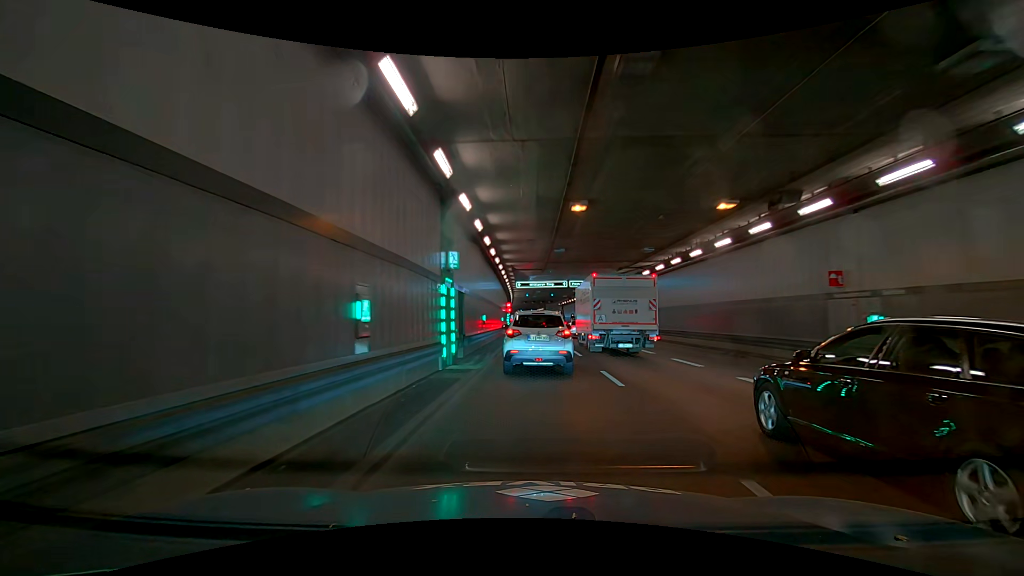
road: trunk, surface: asphalt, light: Day
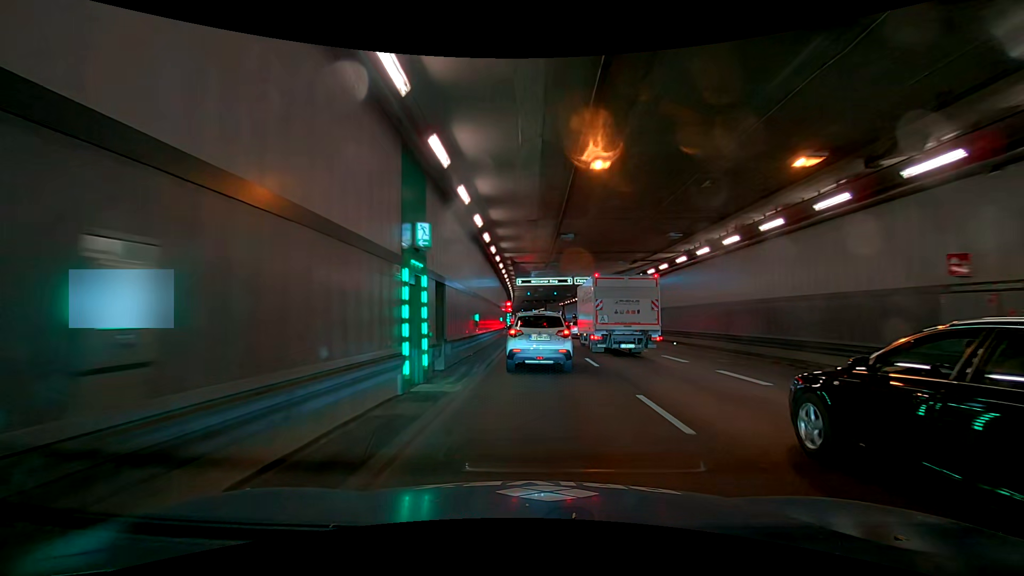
(0.0, +4.3) m; -1°
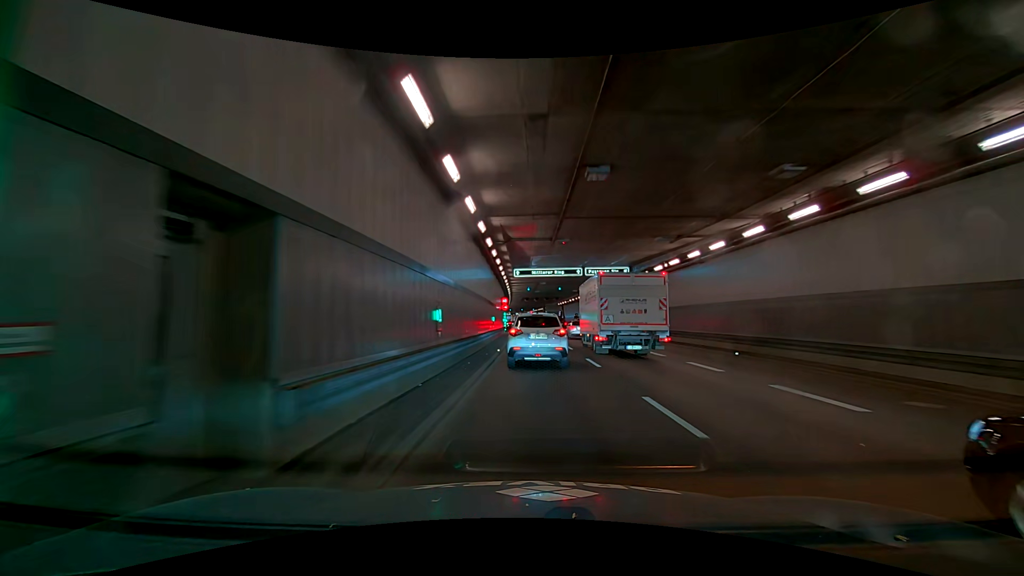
(+0.2, +9.2) m; +3°
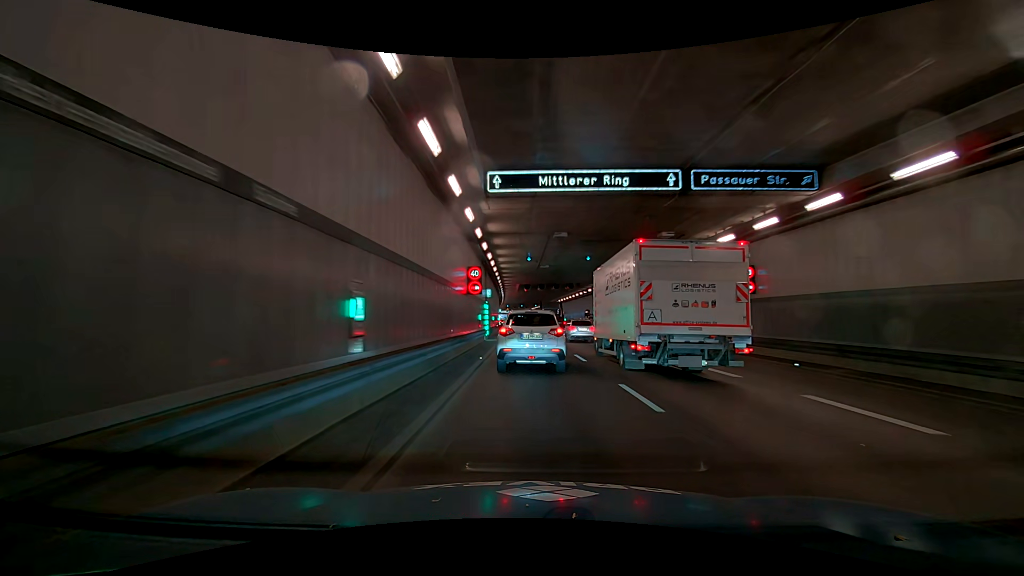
(-0.2, +25.7) m; -2°
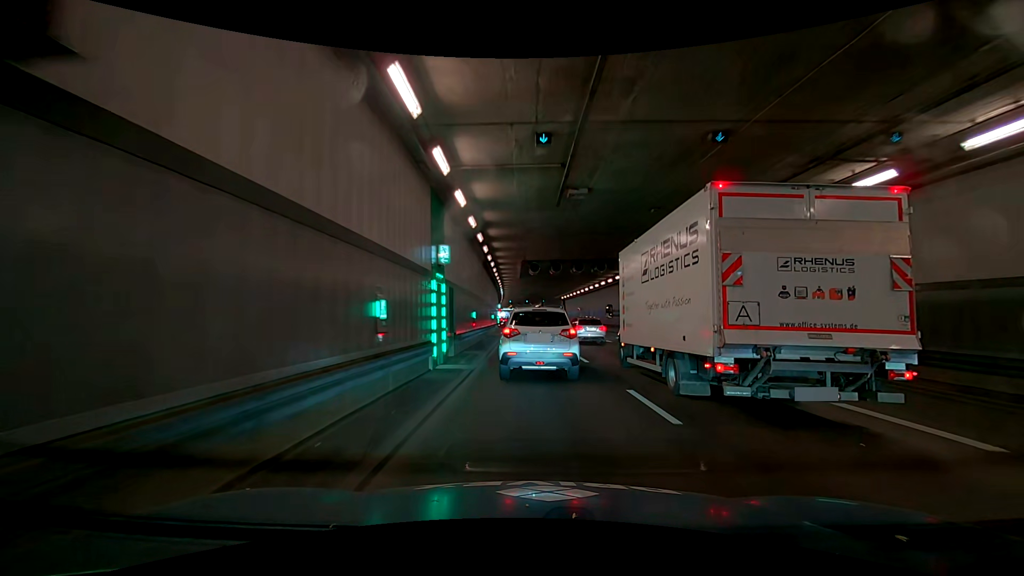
(+0.1, +18.8) m; -1°
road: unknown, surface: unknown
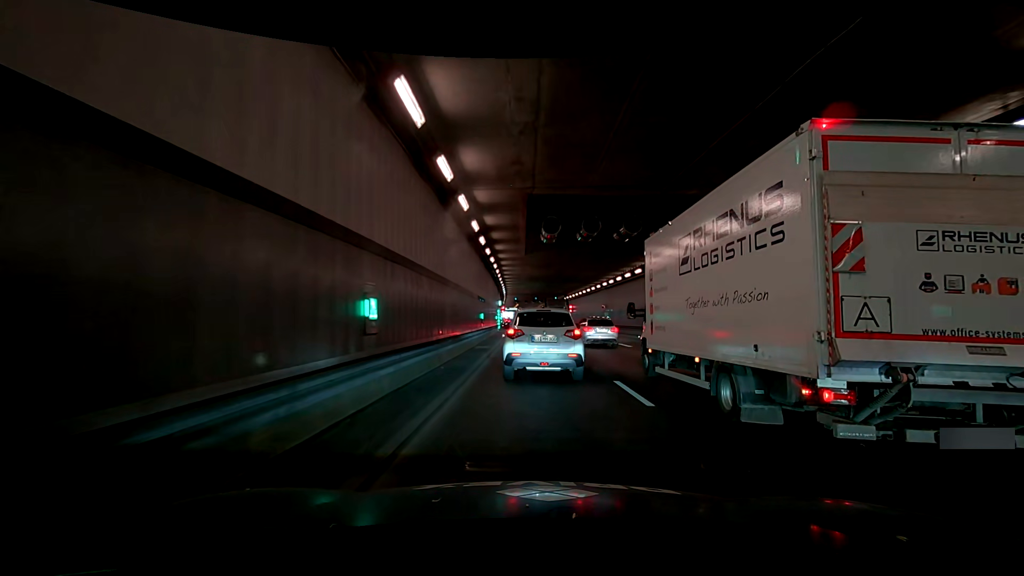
(0.0, +16.6) m; 0°
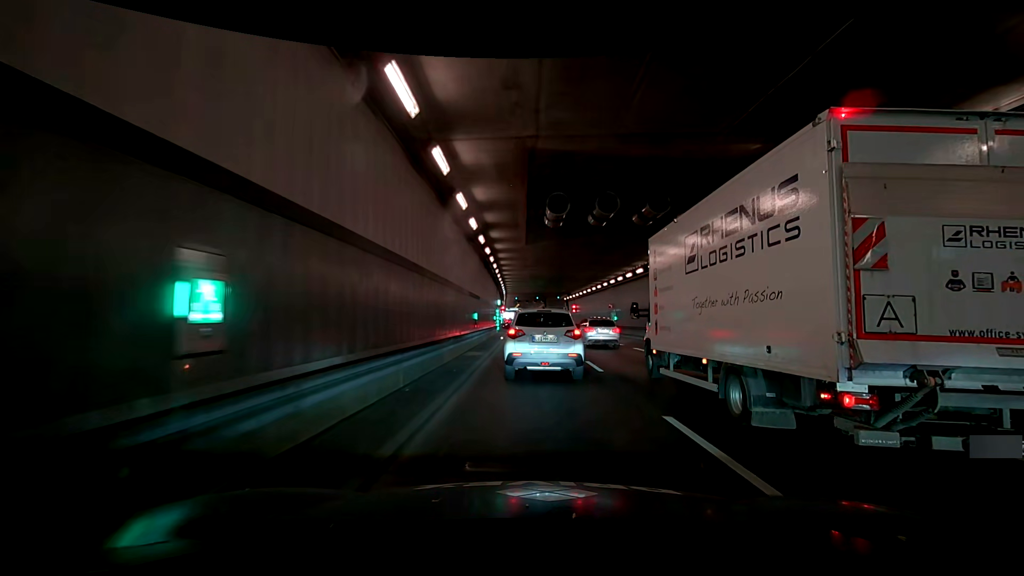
(0.0, +3.9) m; 0°
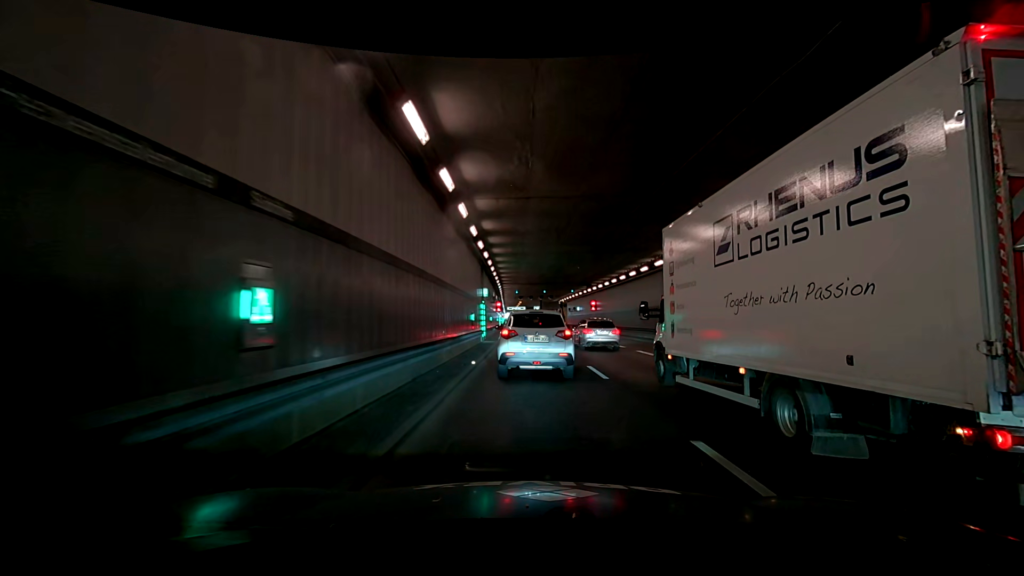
(0.0, +19.4) m; 0°
